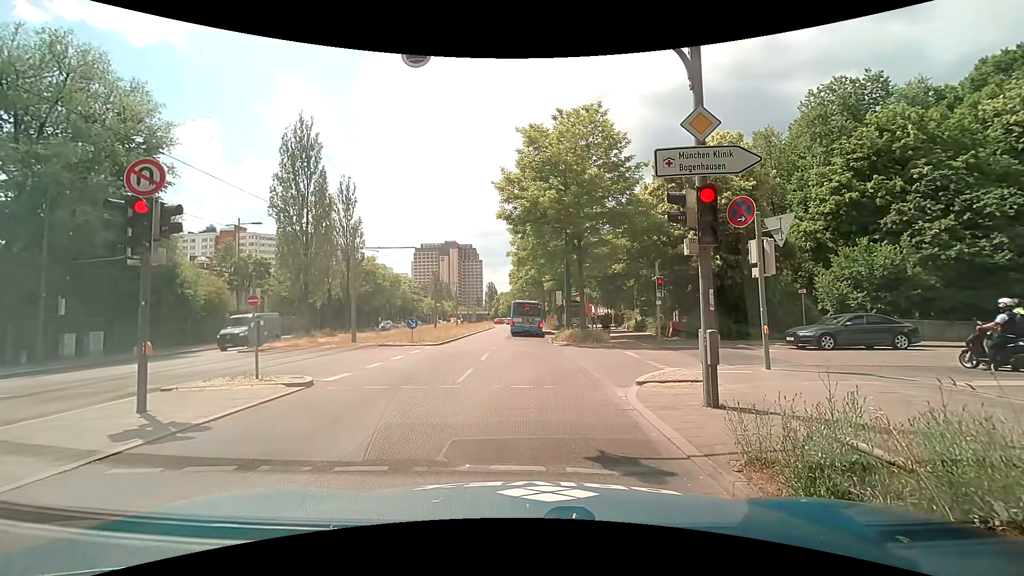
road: secondary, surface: asphalt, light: Day
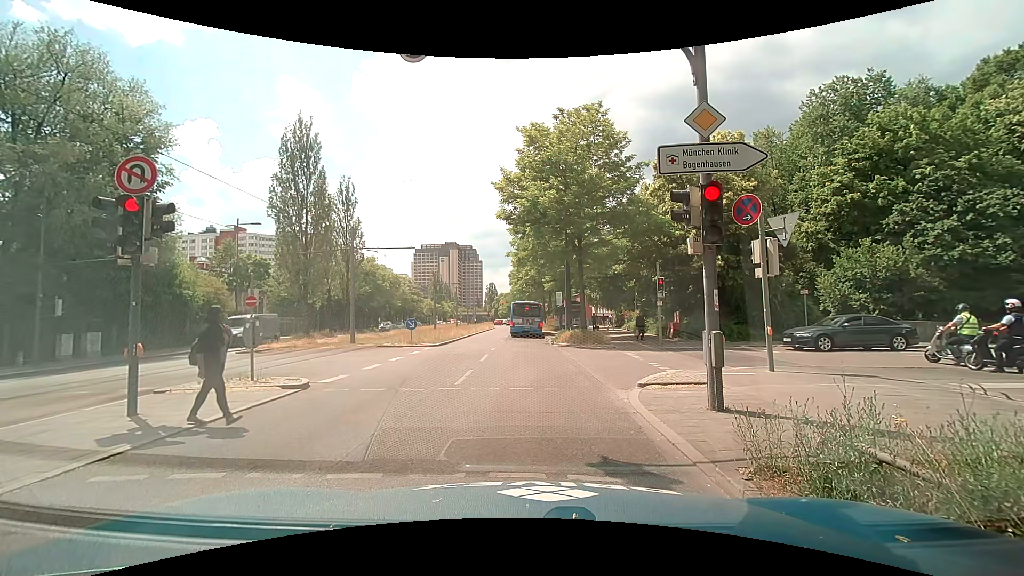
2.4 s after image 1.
(0.0, +0.2) m; 0°
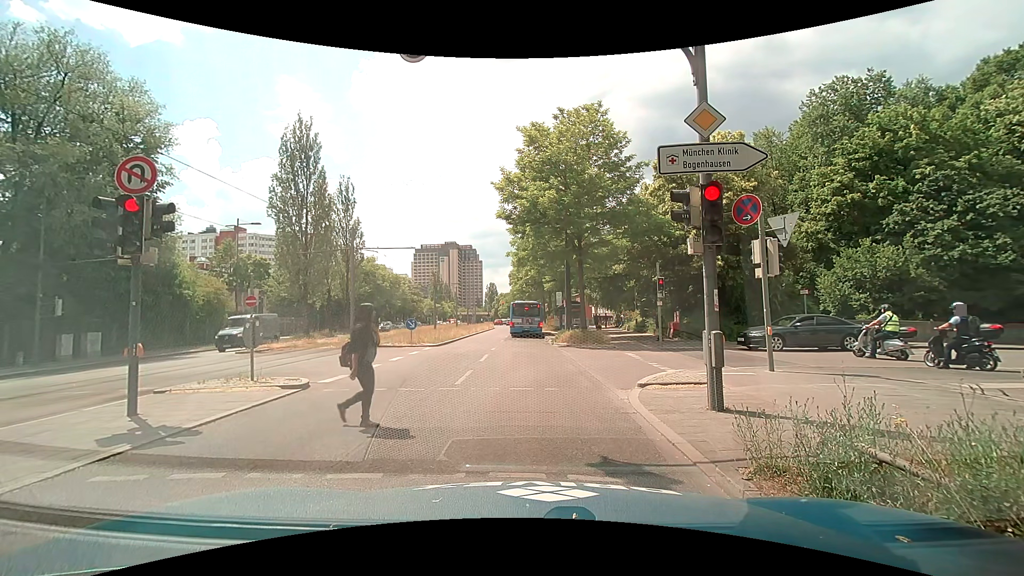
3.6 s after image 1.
(0.0, 0.0) m; 0°
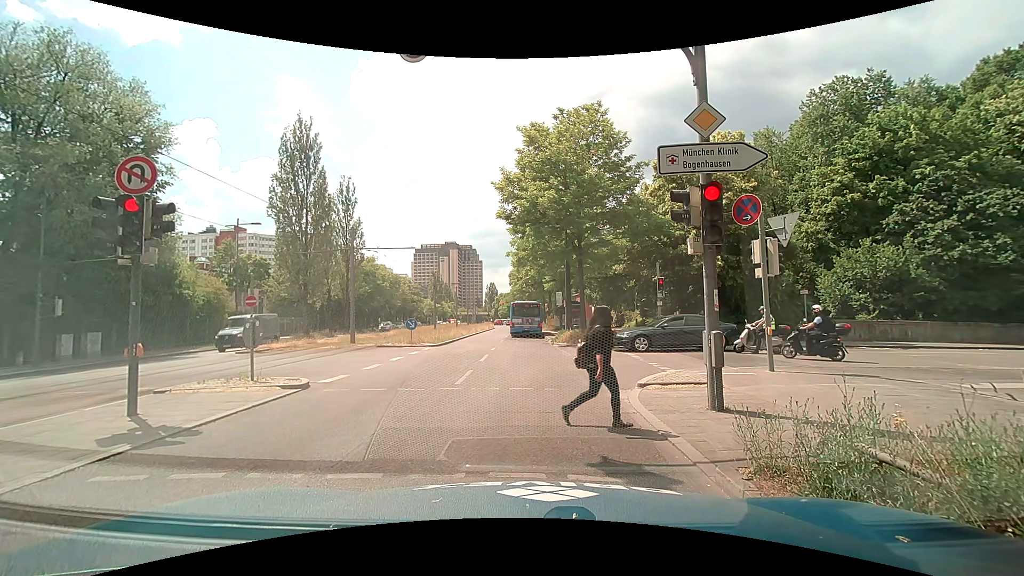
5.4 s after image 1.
(0.0, 0.0) m; 0°
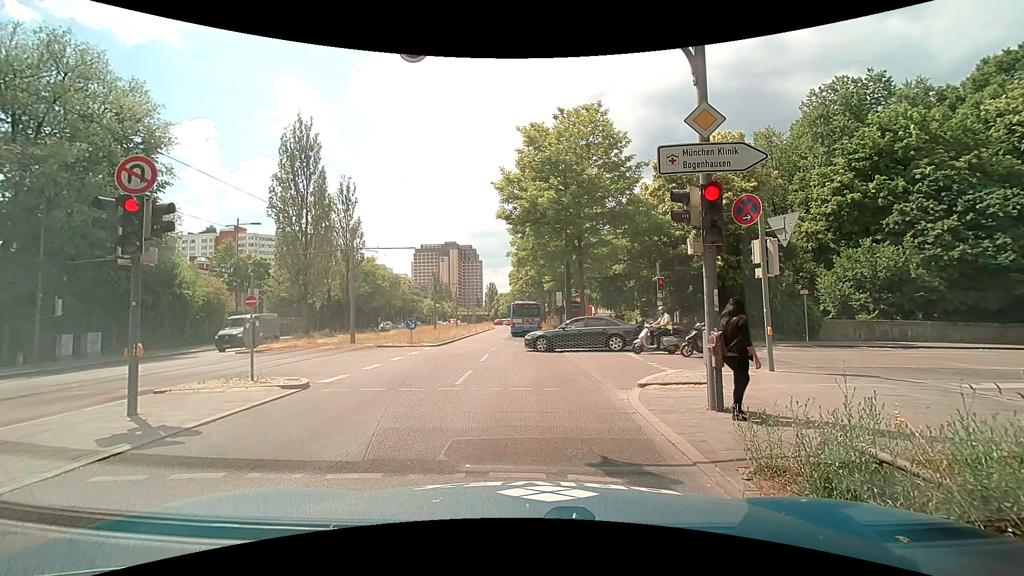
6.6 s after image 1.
(0.0, 0.0) m; 0°
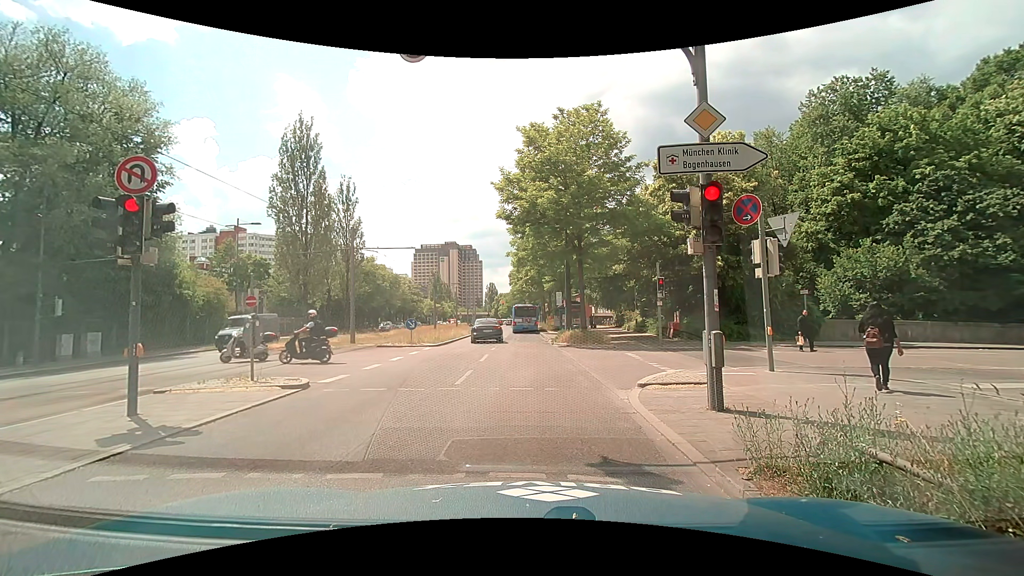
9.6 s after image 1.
(0.0, 0.0) m; 0°
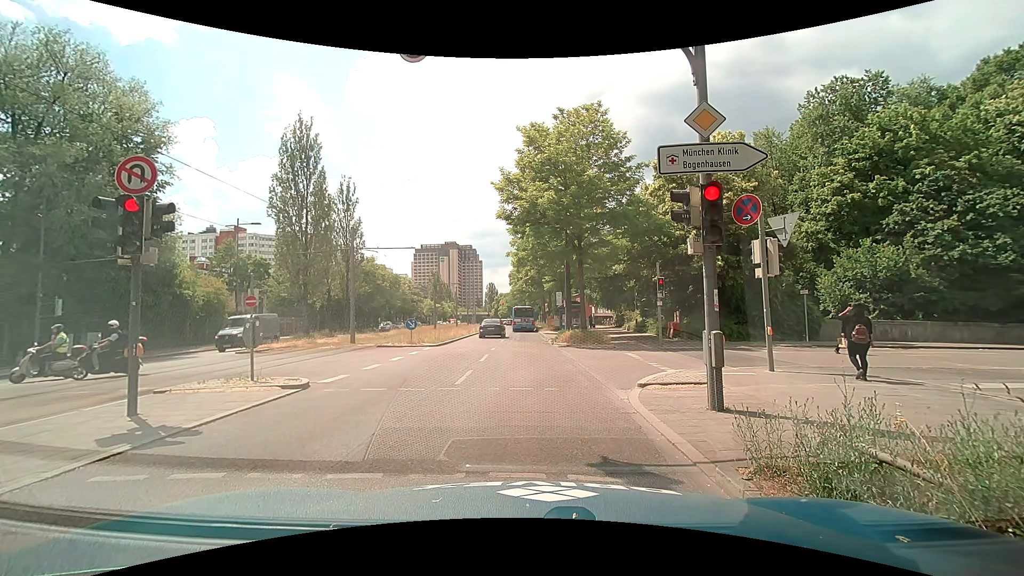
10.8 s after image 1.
(0.0, 0.0) m; 0°
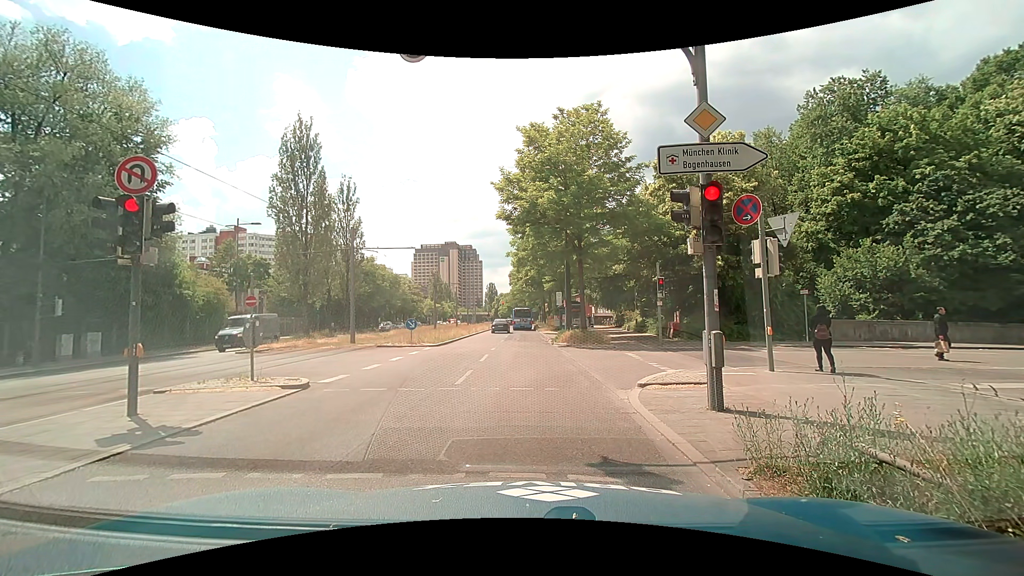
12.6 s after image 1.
(0.0, 0.0) m; 0°
(0, +10) (+1, +20) (+1, +30) (+2, +40) (+2, +50) (+3, +60) (+3, +70) (+3, +80) (+4, +90) (+4, +100) m
